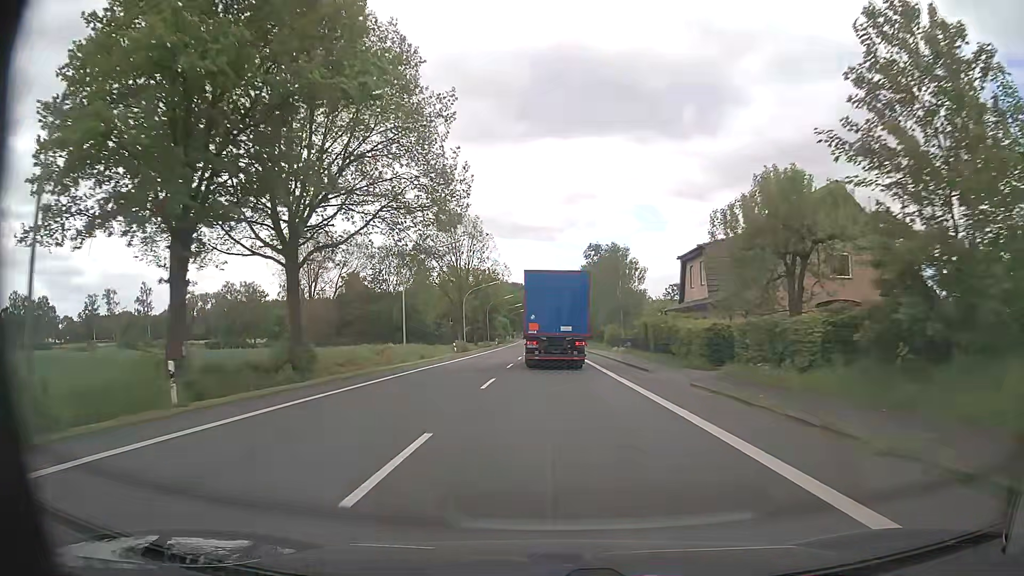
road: primary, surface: asphalt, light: Day
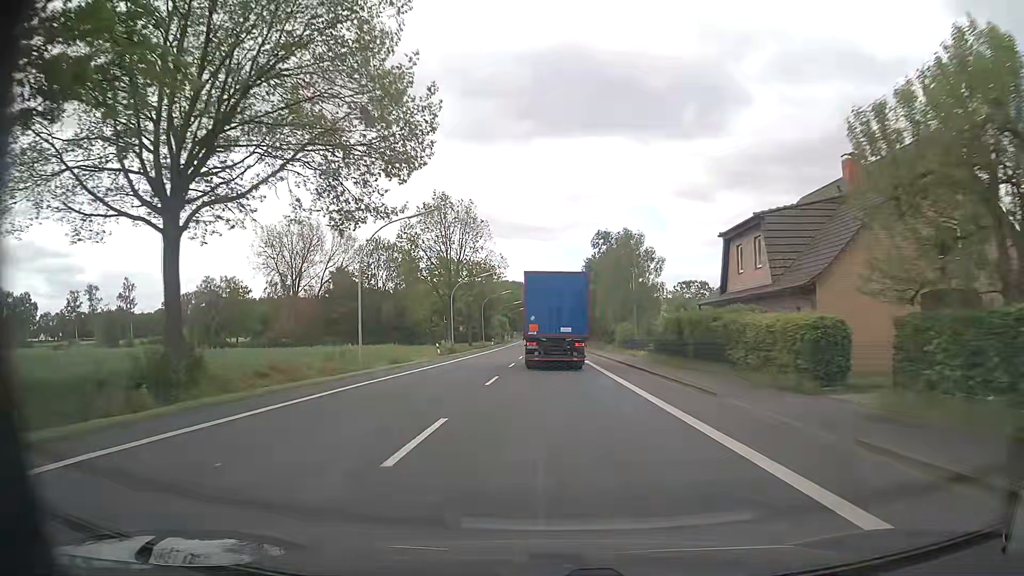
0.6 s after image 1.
(0.0, +10.4) m; 0°
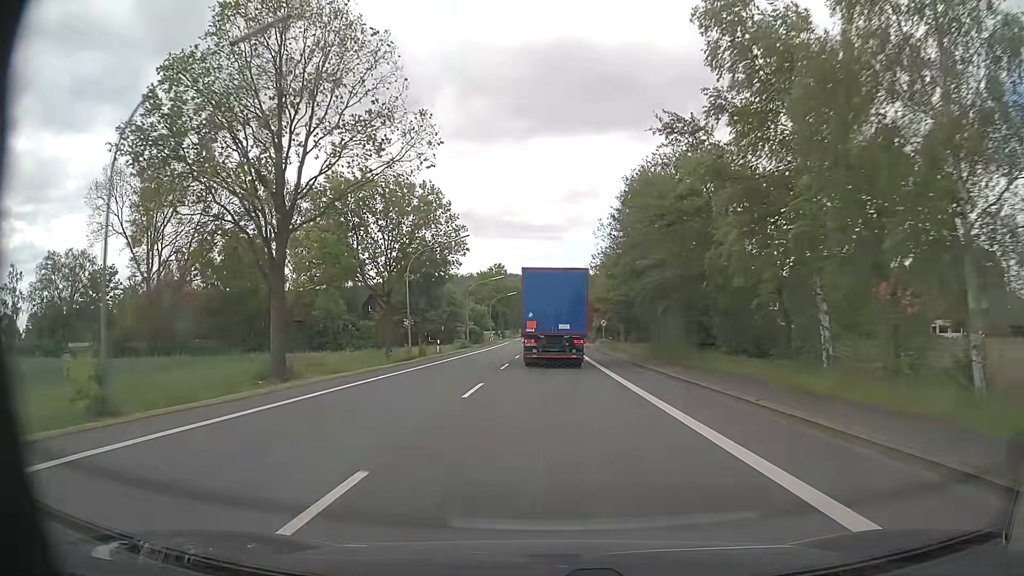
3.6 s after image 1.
(+0.3, +52.5) m; 0°
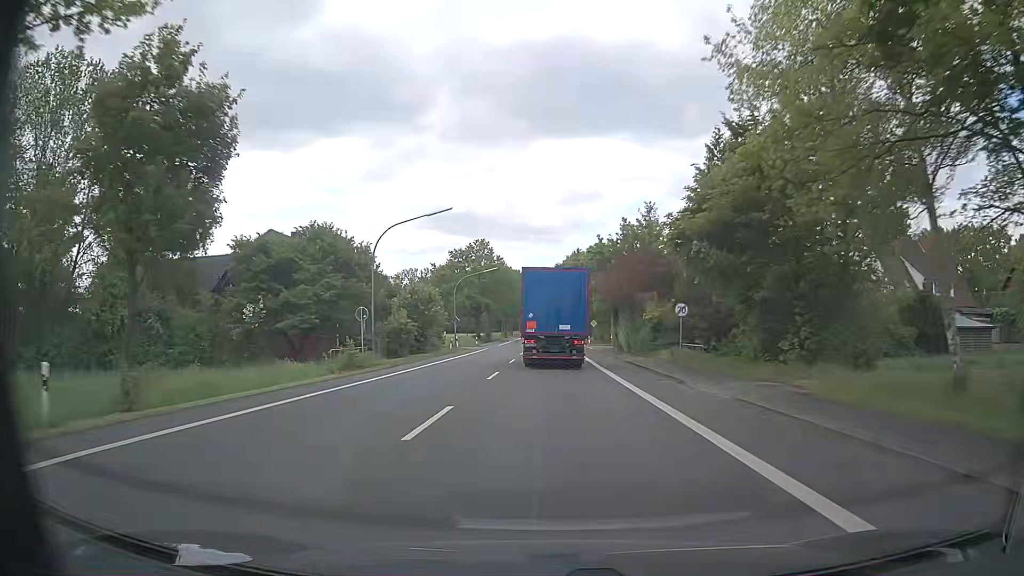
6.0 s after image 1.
(0.0, +42.1) m; 0°
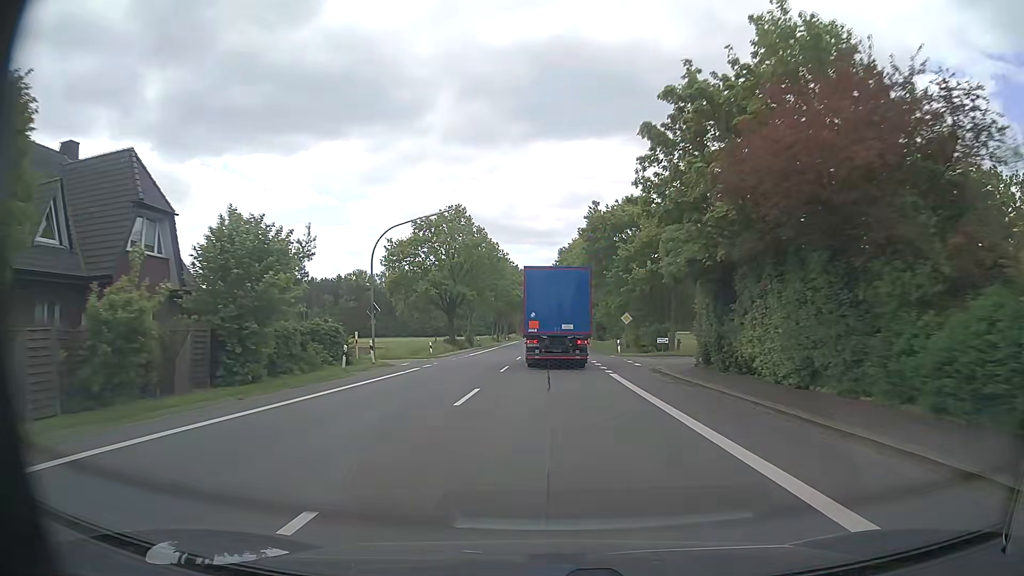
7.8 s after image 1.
(0.0, +31.8) m; 0°
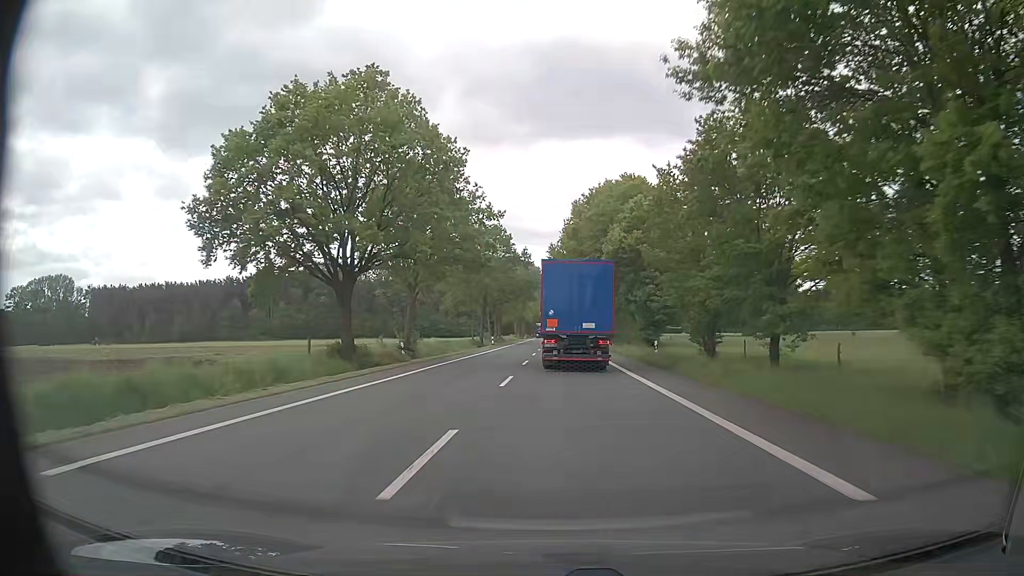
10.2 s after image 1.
(-0.3, +43.7) m; -1°
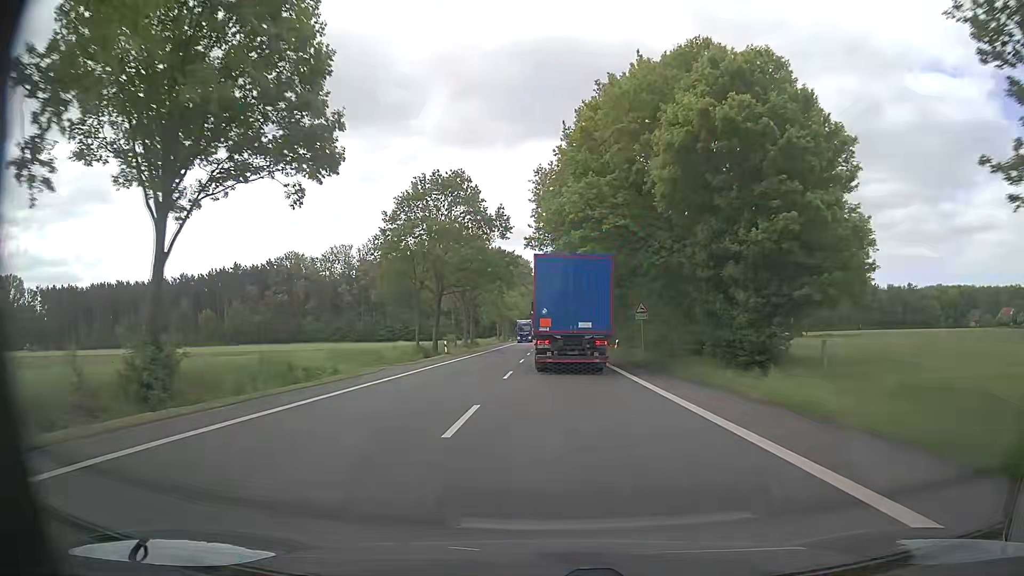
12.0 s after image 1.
(+0.4, +32.7) m; +1°
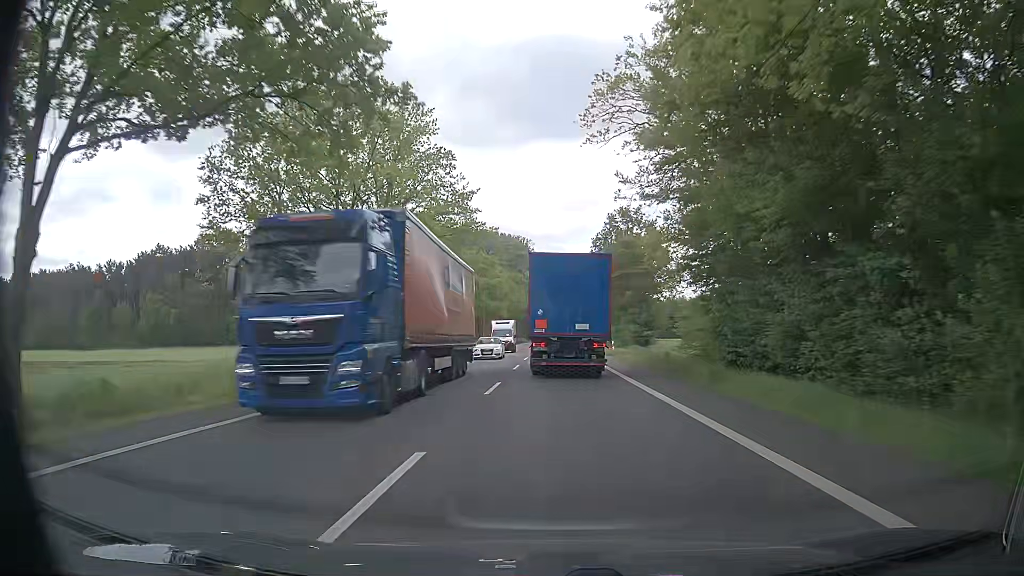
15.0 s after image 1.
(+0.3, +53.2) m; 0°
(0, +10) (0, +20) (0, +30) (0, +40) (0, +50) (0, +60) (0, +70) (0, +80) (0, +90) (0, +100) m
